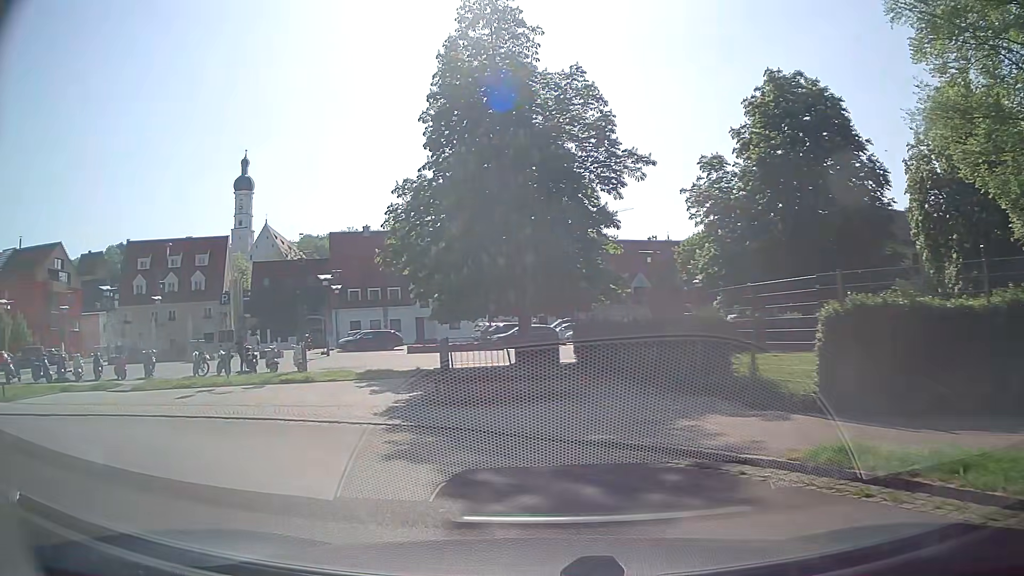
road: residential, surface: asphalt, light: Day
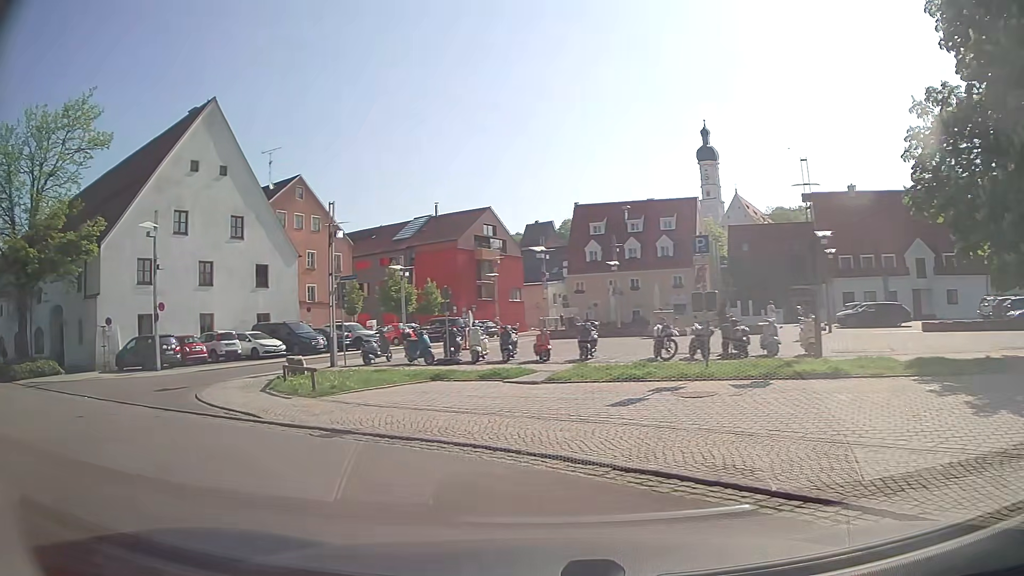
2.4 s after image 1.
(-3.0, +8.0) m; -42°
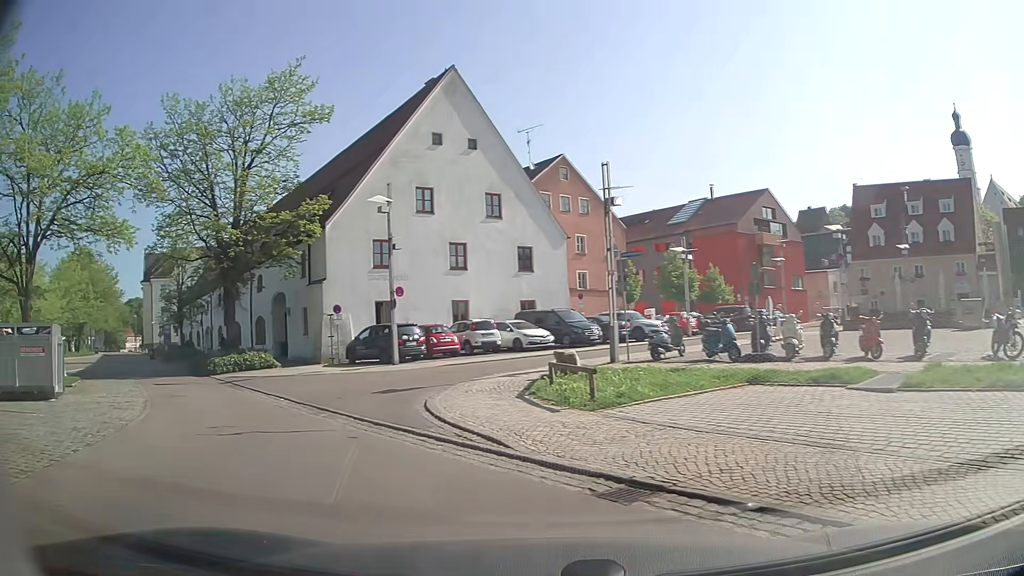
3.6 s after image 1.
(-0.8, +4.3) m; -23°
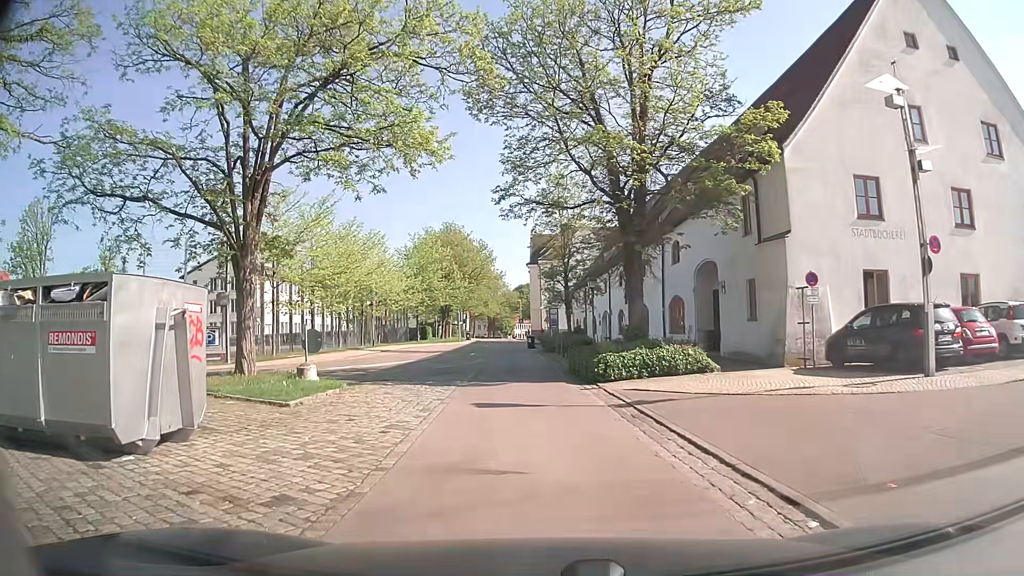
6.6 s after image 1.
(-4.3, +11.1) m; -35°
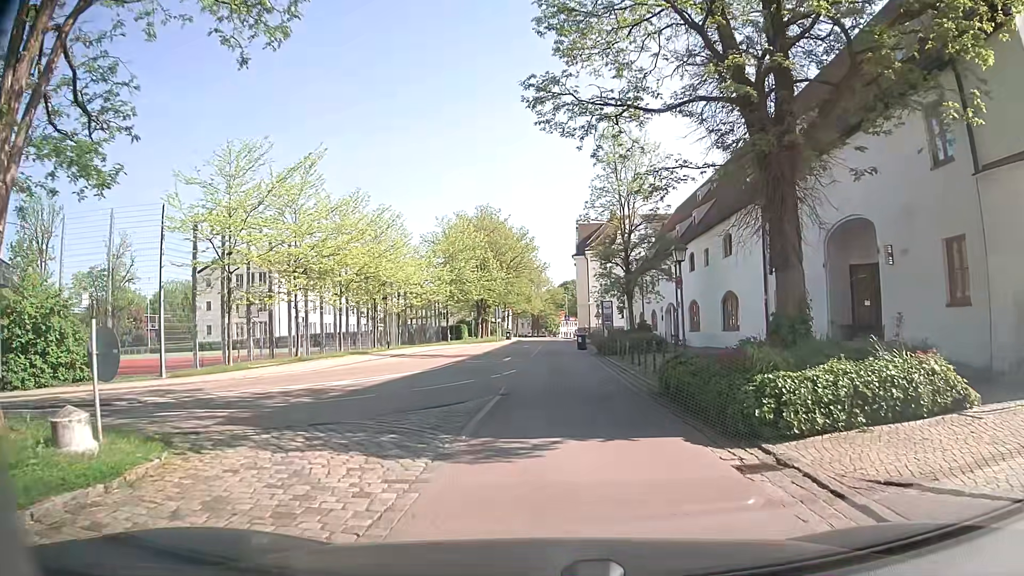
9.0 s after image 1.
(-0.3, +10.2) m; -4°
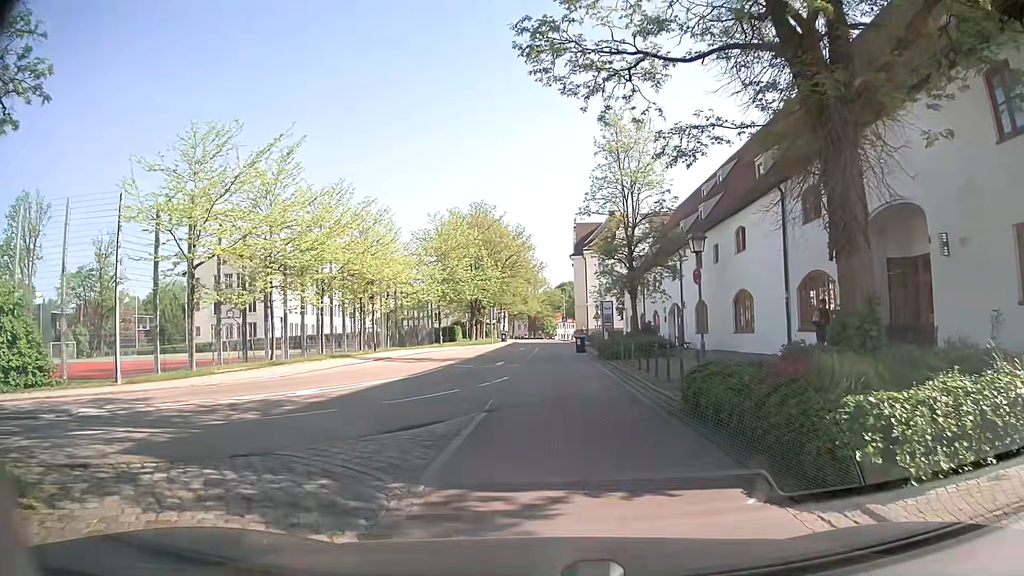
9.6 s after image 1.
(0.0, +2.8) m; +1°
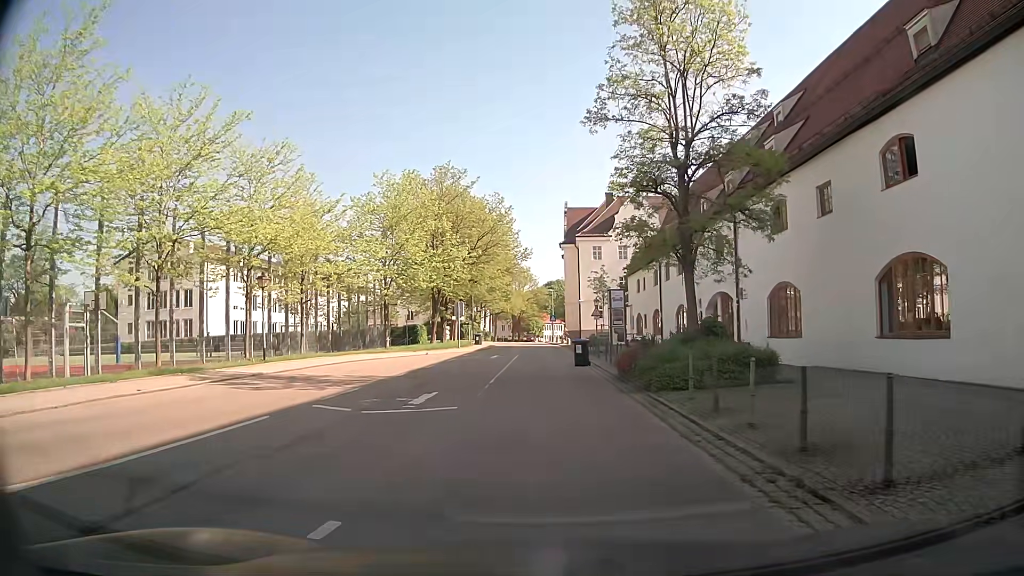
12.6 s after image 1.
(+0.2, +15.7) m; +2°
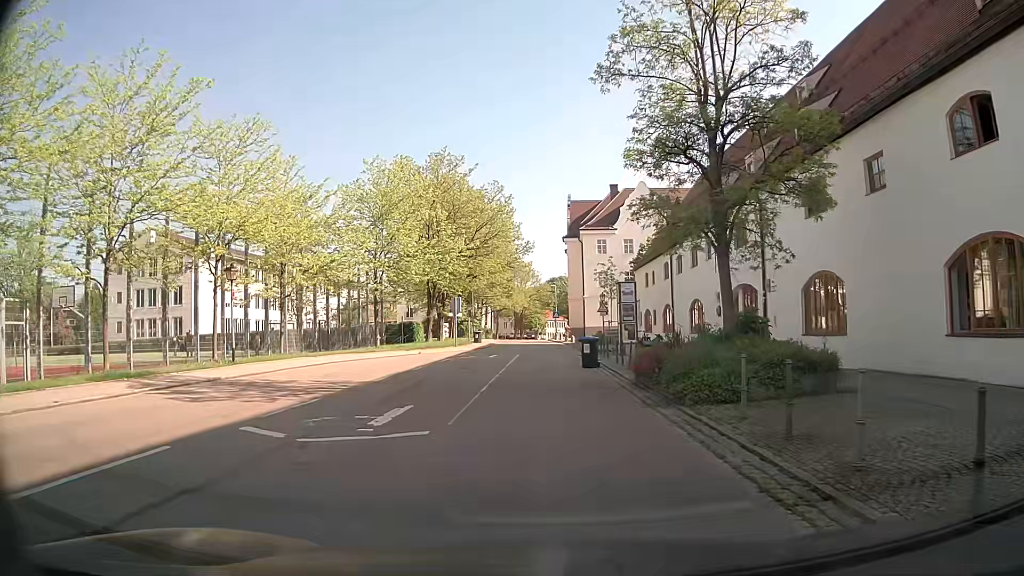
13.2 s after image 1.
(0.0, +3.2) m; 0°
(0, +10) (-1, +20) (-1, +30) (-1, +40) (-1, +50) (-1, +60) (-2, +70) (-3, +80) (-3, +90) (-3, +100) m
